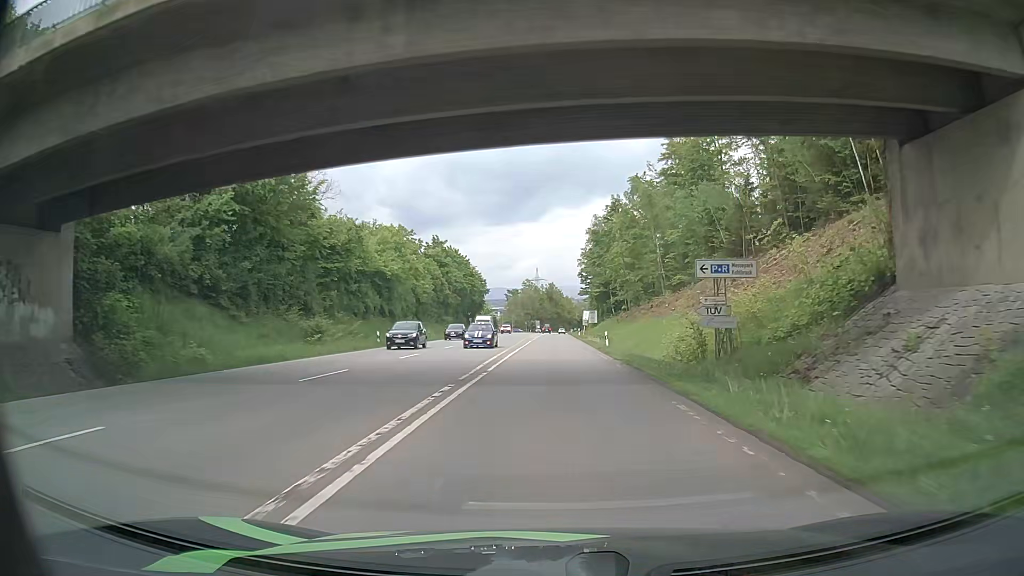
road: secondary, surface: asphalt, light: Day
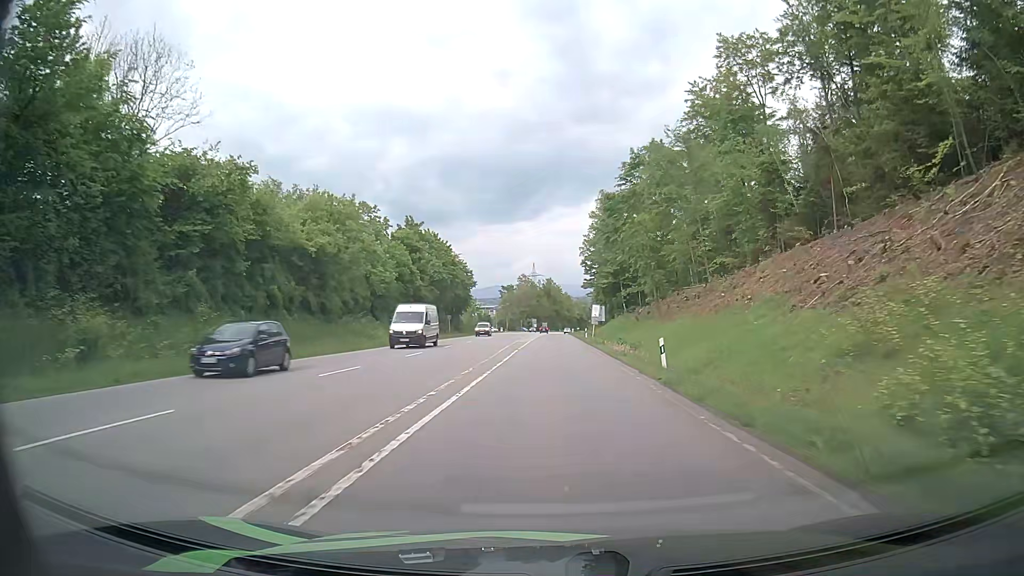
(-0.1, +20.8) m; 0°
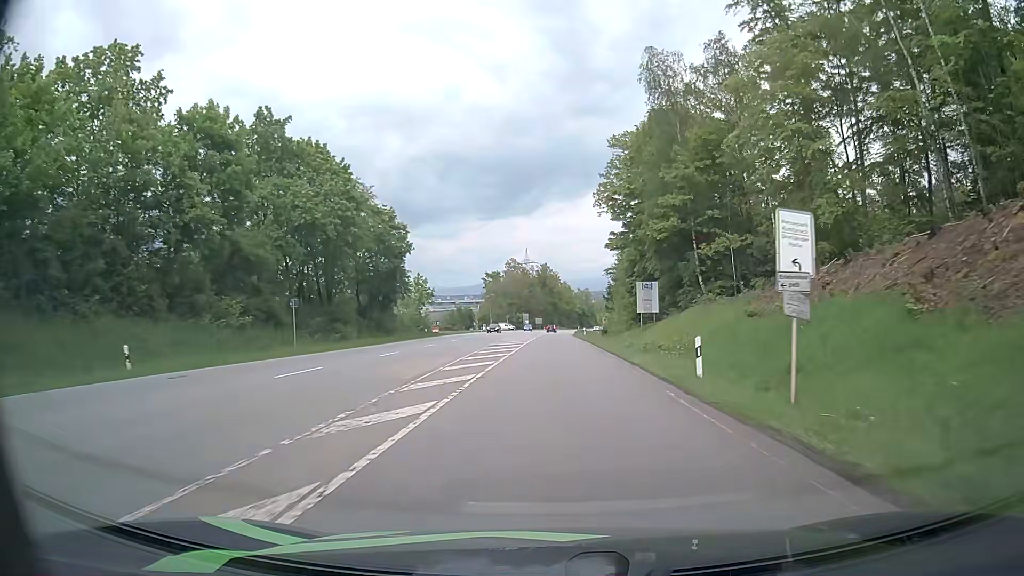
(0.0, +52.1) m; 0°
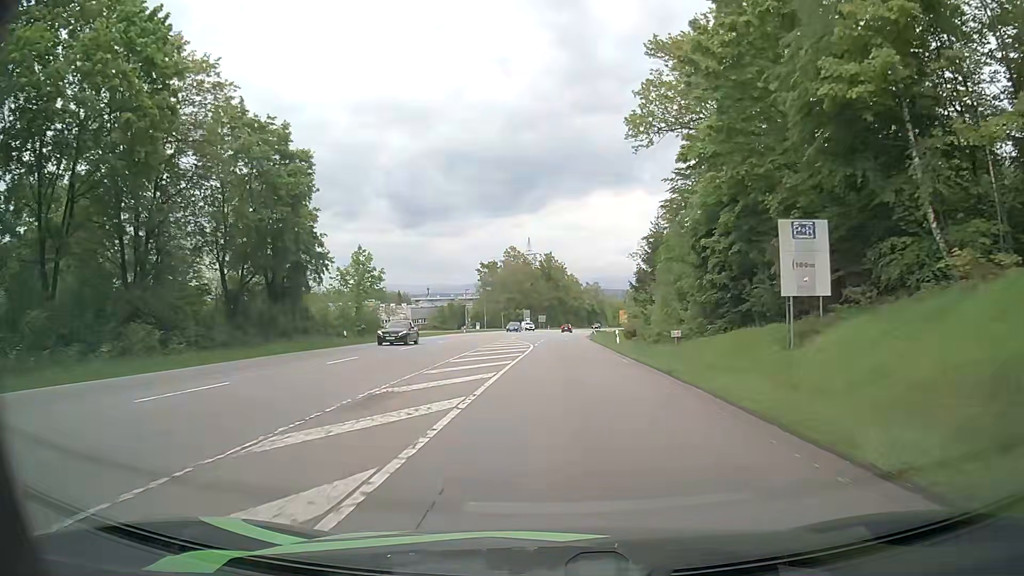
(-0.1, +29.3) m; 0°
